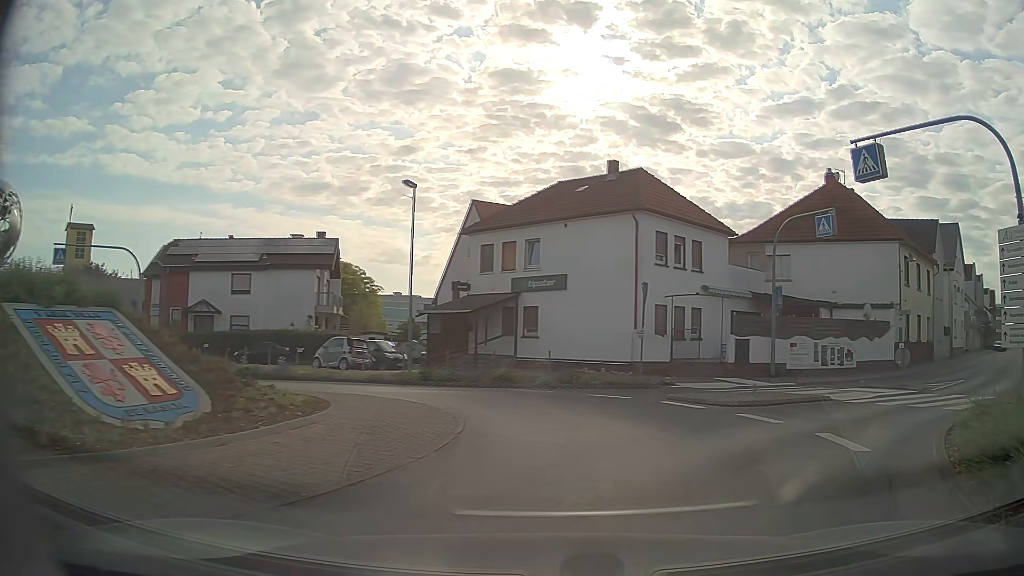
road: secondary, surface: asphalt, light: Day
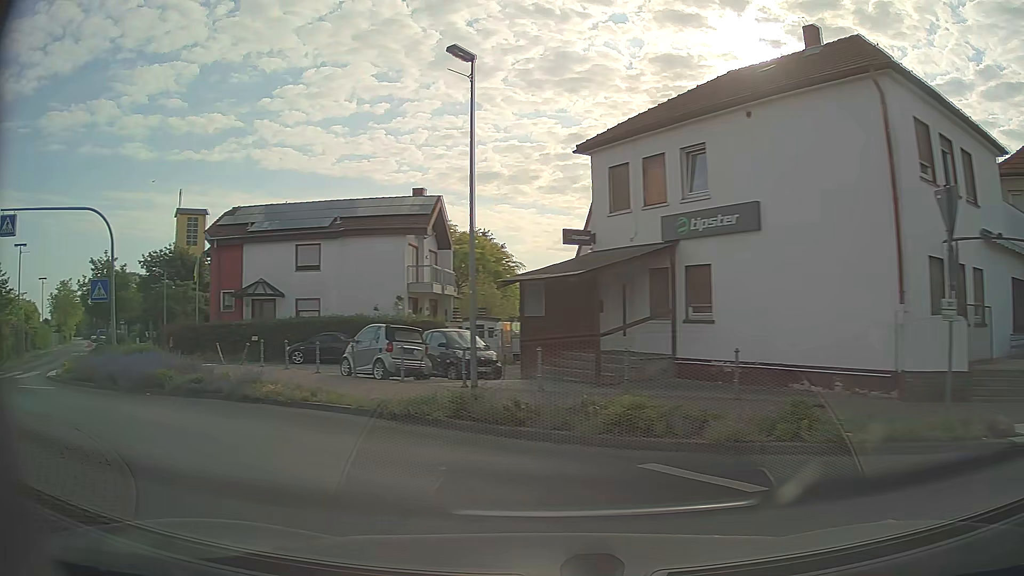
(+0.3, +12.9) m; -16°
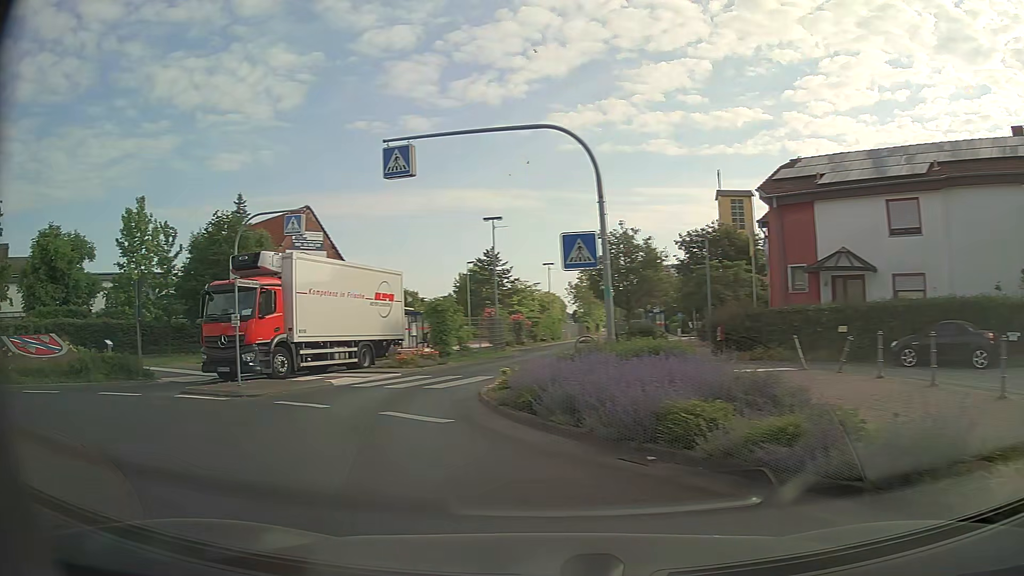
(-3.9, +9.2) m; -47°
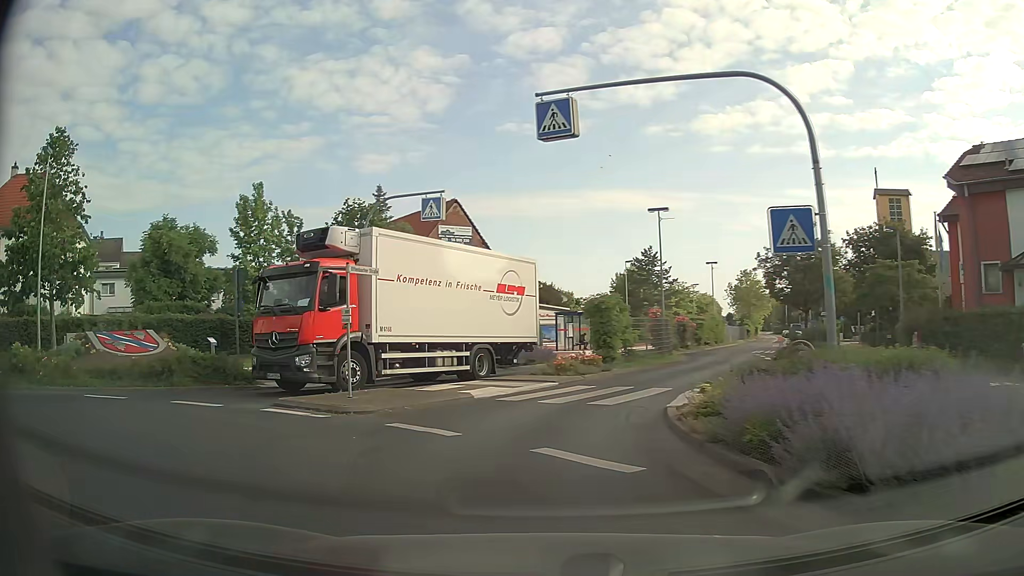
(-0.5, +3.5) m; -14°
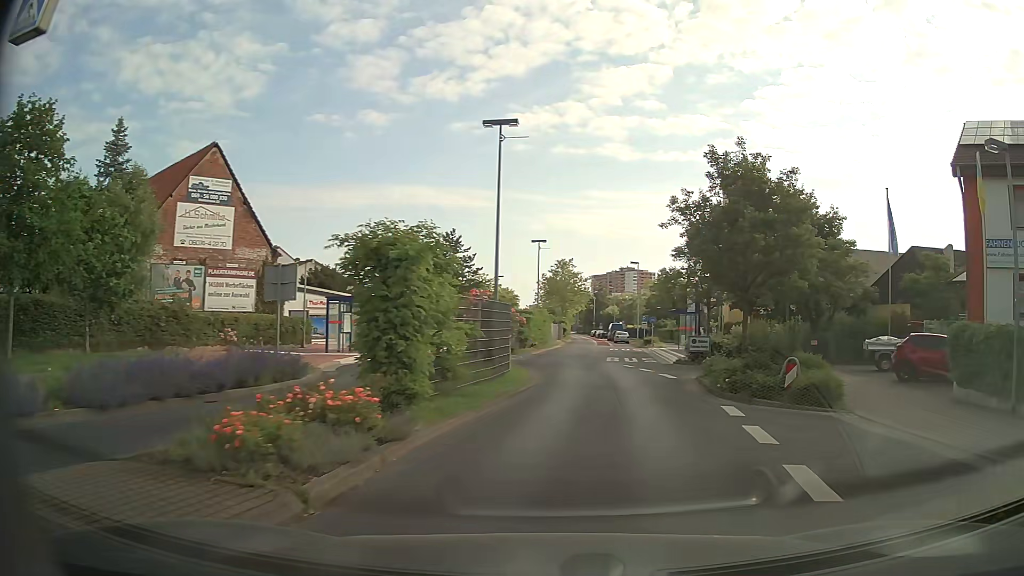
(+1.0, +14.4) m; +19°
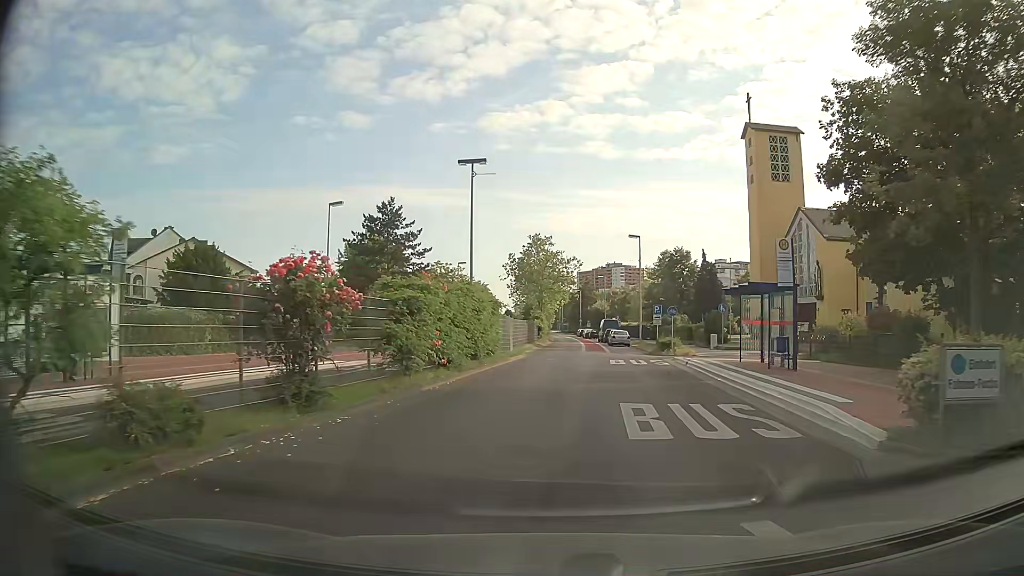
(+1.6, +23.3) m; +1°
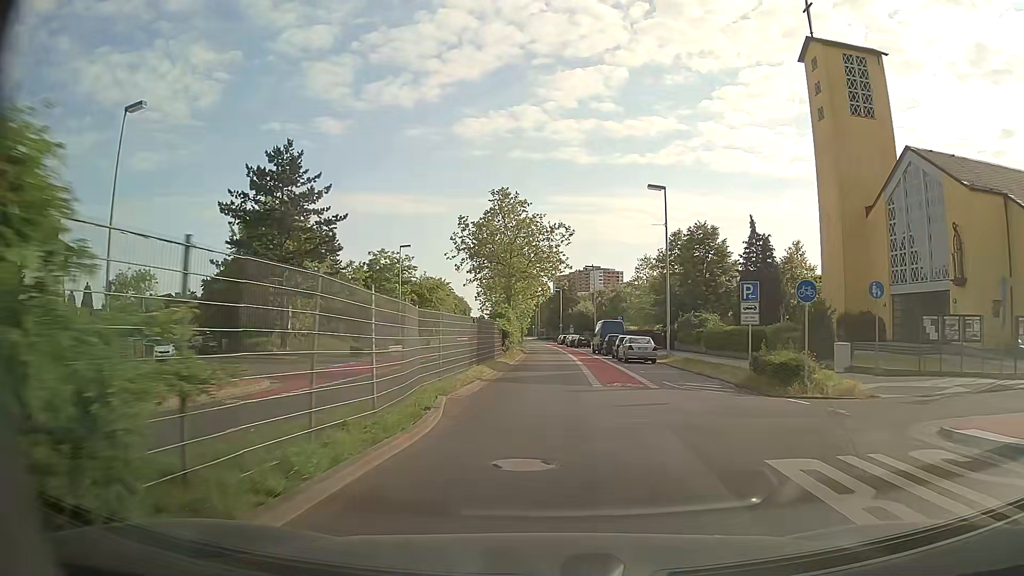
(+0.3, +24.2) m; +2°
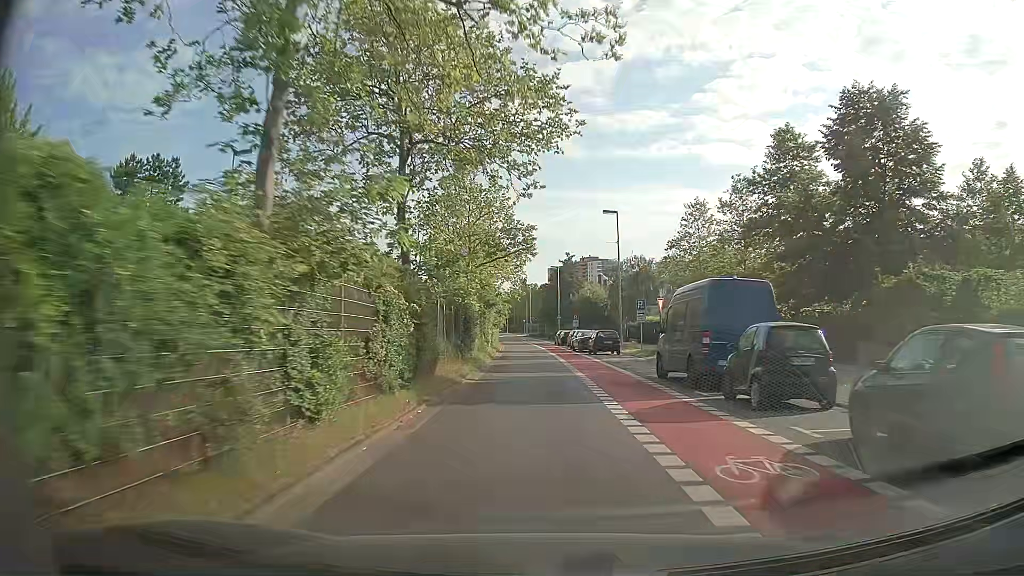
(+0.4, +36.4) m; +1°
(0, +10) (0, +20) (-1, +30) (-1, +40) (-2, +50) (-2, +60) (-3, +70) (-4, +80) (-5, +90) (-5, +100) m
